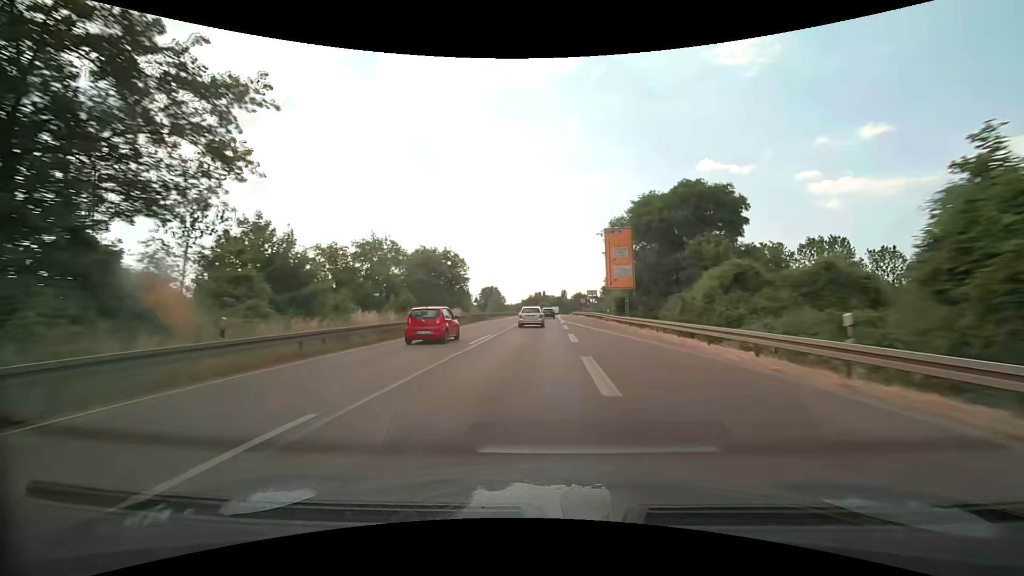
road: trunk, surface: asphalt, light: Day
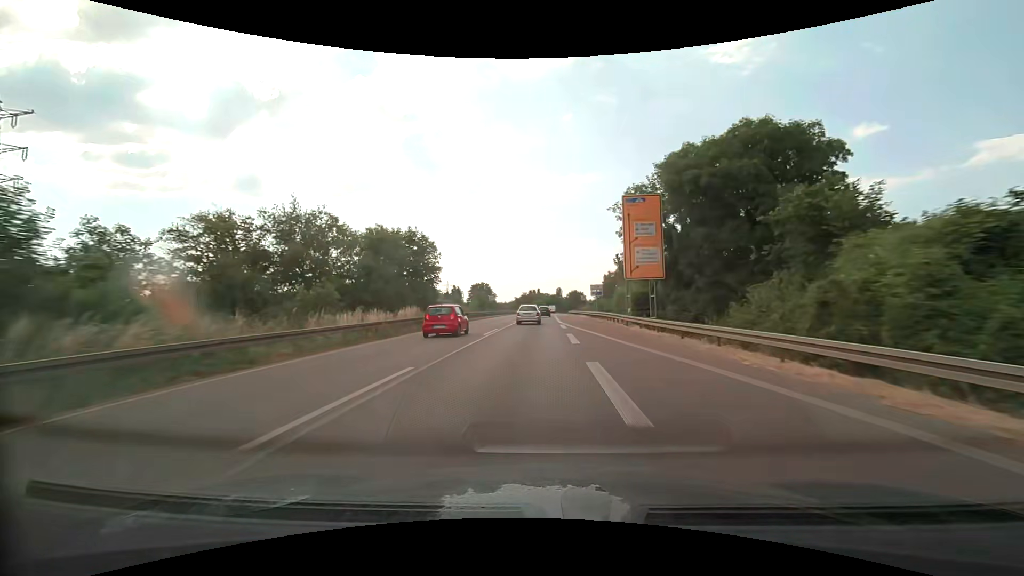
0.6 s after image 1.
(+0.1, +13.9) m; 0°
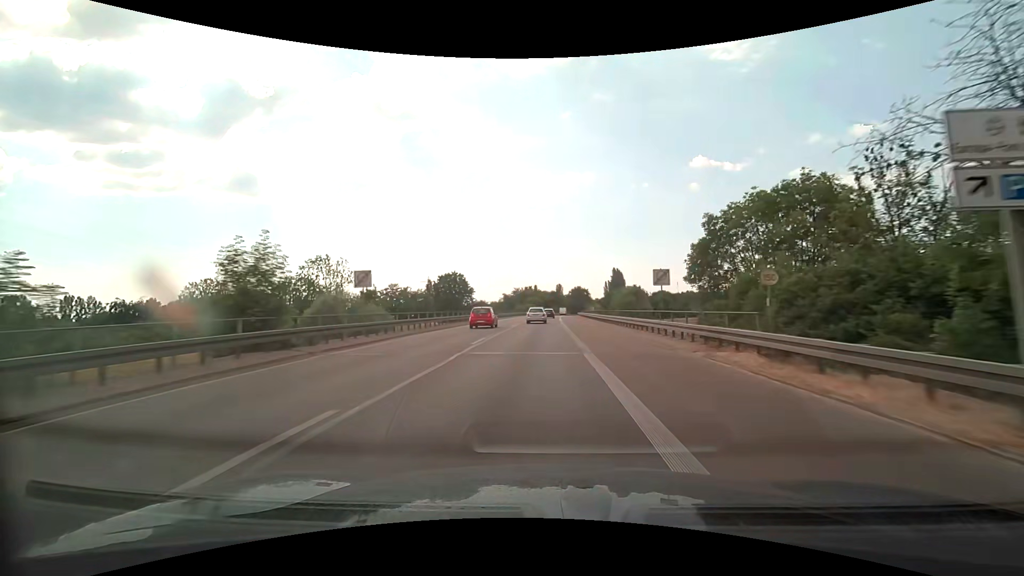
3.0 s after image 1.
(+0.4, +55.1) m; 0°
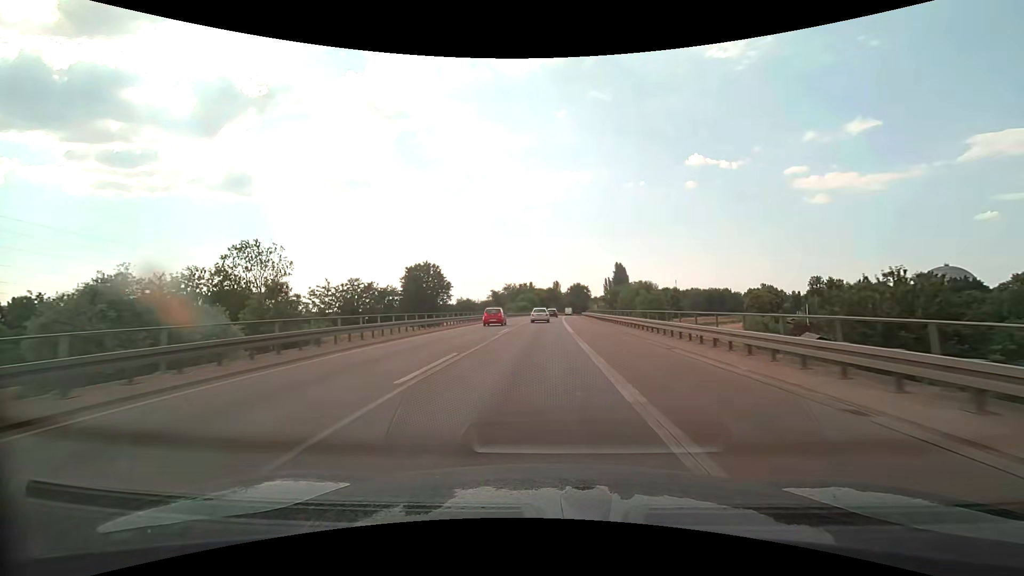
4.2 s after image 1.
(+0.1, +27.5) m; 0°
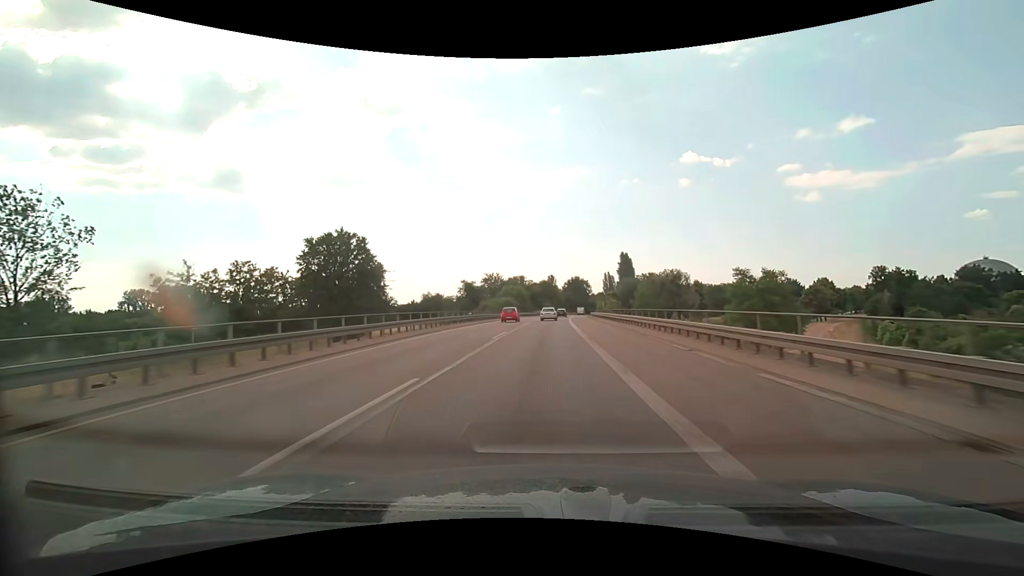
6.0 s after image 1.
(+0.2, +41.2) m; +1°
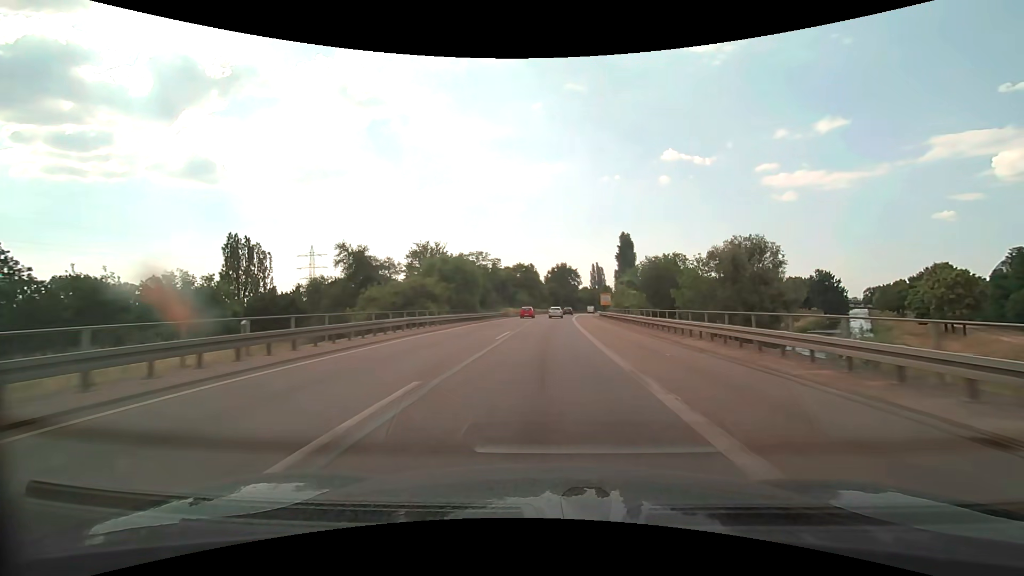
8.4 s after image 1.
(+1.0, +54.6) m; +2°
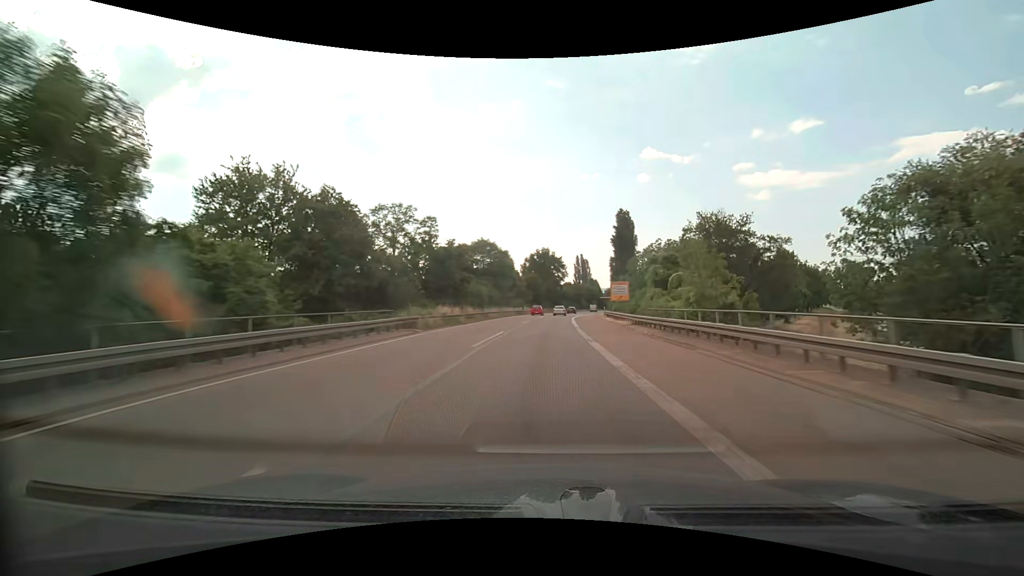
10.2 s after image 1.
(+0.9, +40.3) m; +2°
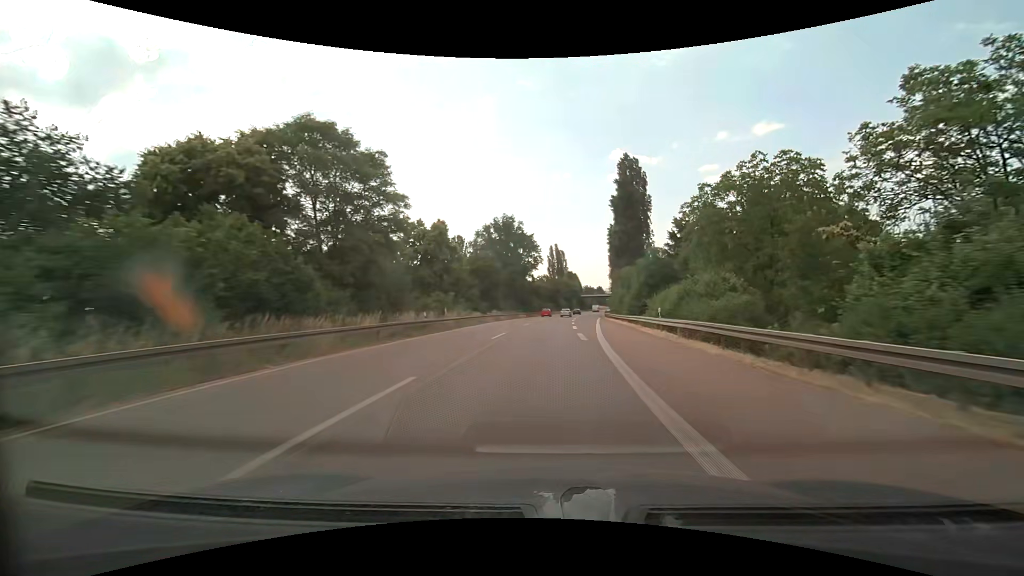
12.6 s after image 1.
(+1.7, +53.0) m; +3°
(0, +10) (0, +20) (+1, +30) (+1, +40) (+2, +50) (+2, +60) (+3, +70) (+4, +80) (+5, +90) (+6, +100) m
